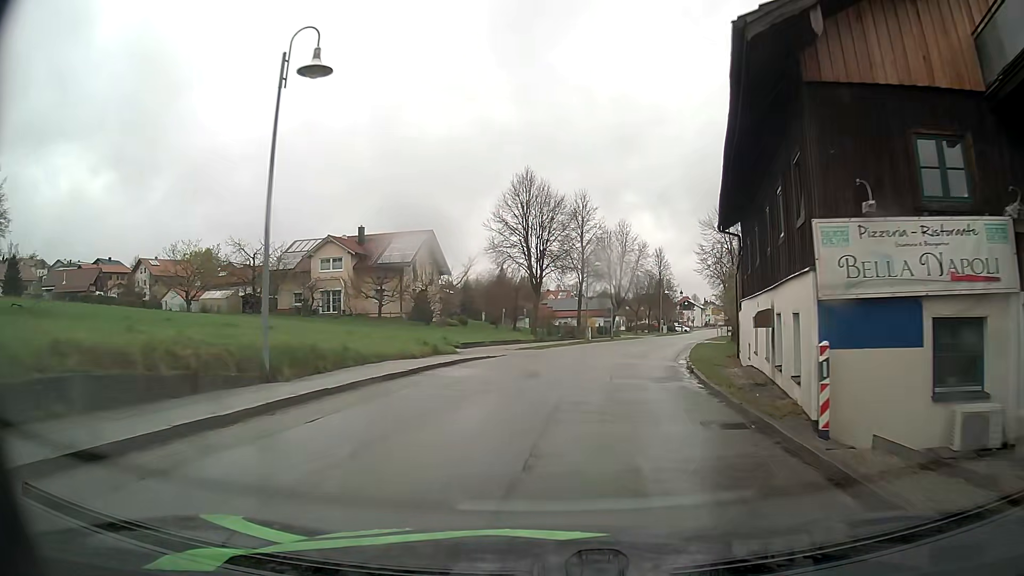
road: secondary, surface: asphalt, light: Day
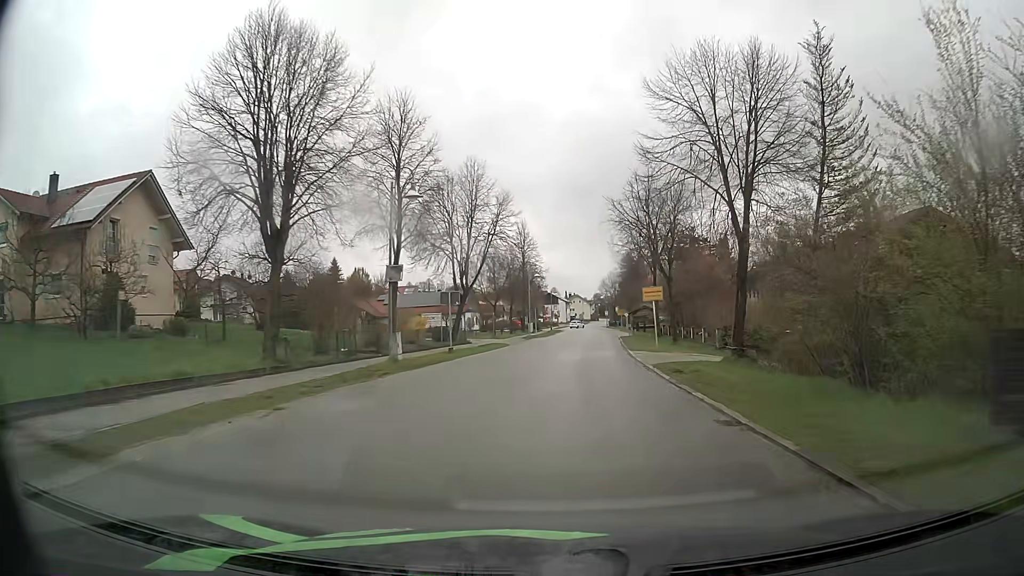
(+2.9, +28.4) m; +12°
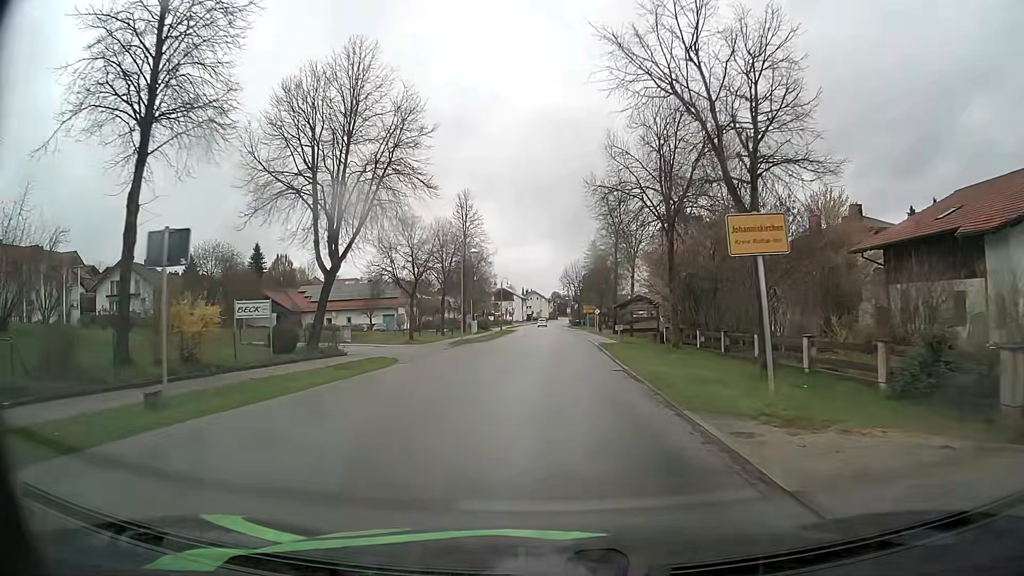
(+0.9, +20.9) m; +3°
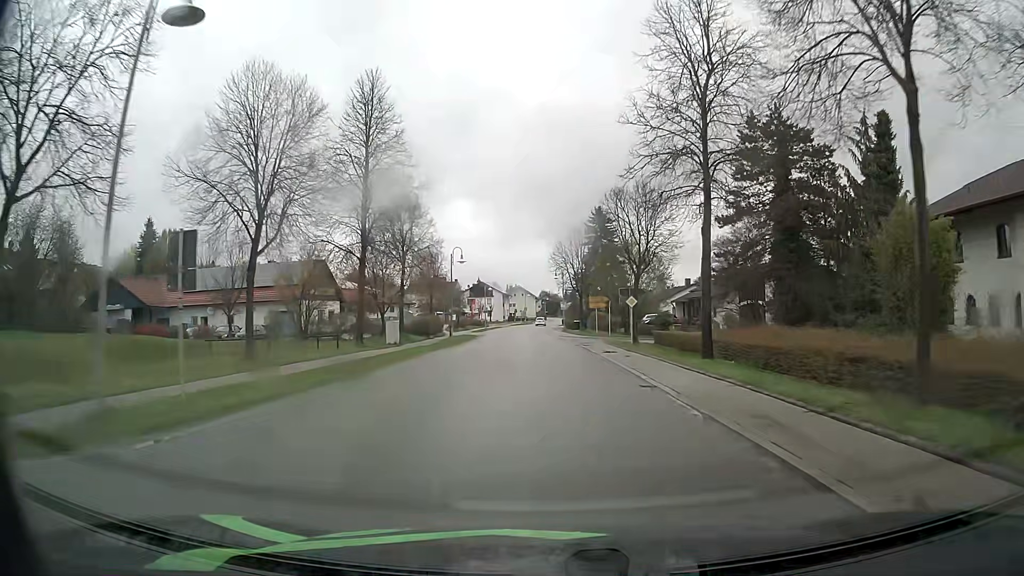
(+0.5, +36.5) m; +1°
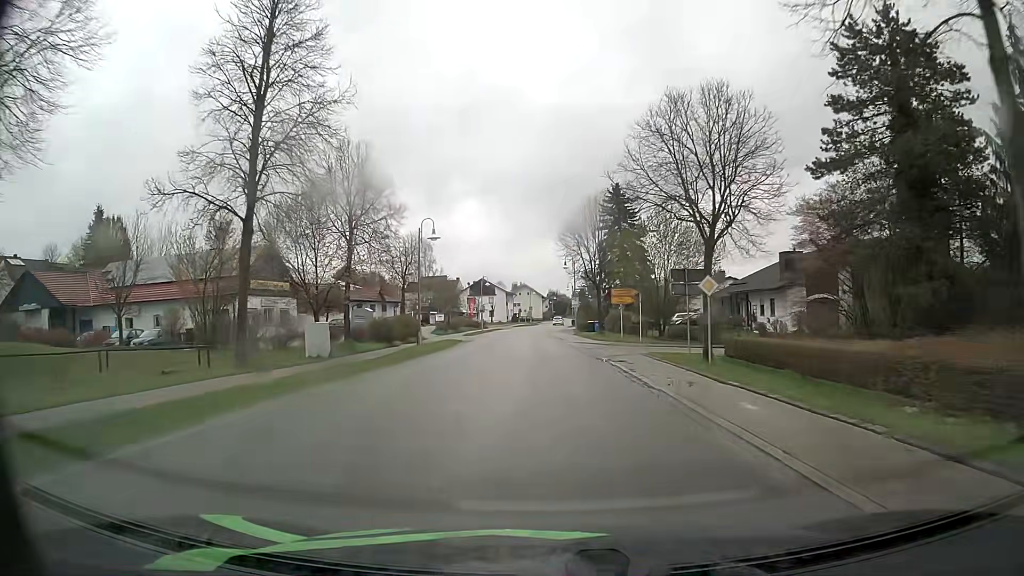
(0.0, +15.1) m; -1°
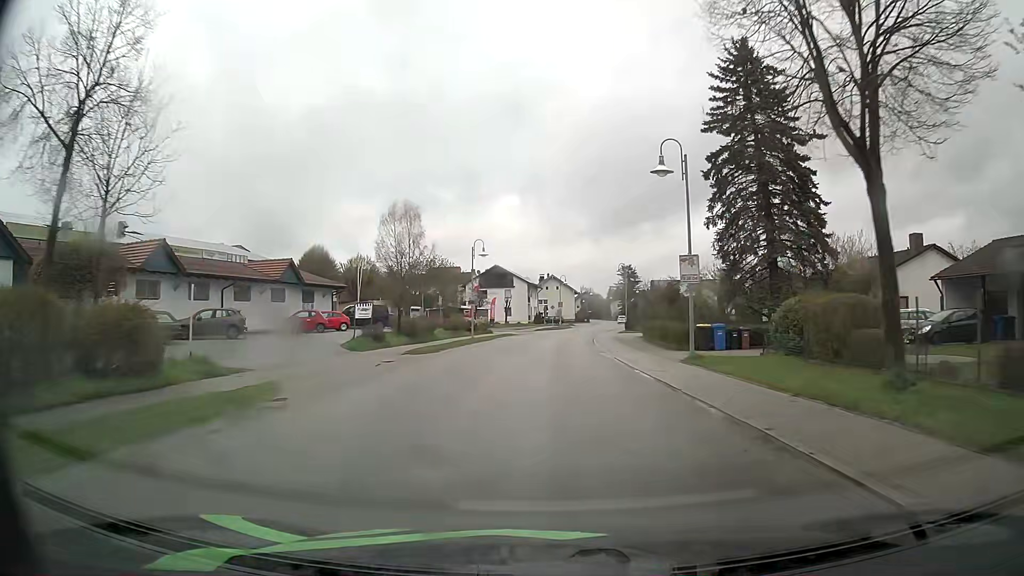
(-1.0, +38.8) m; -3°
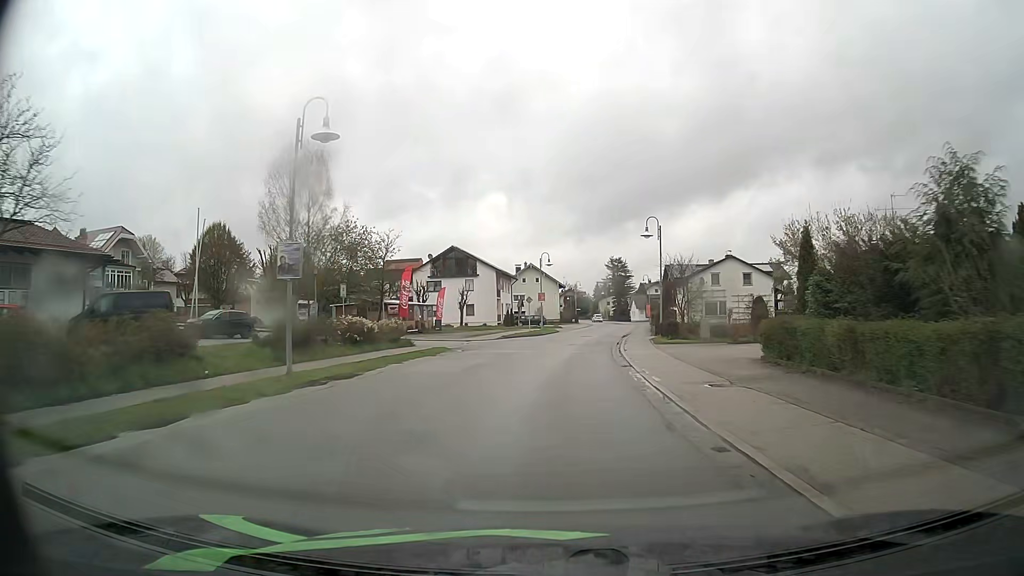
(+0.4, +31.4) m; +1°
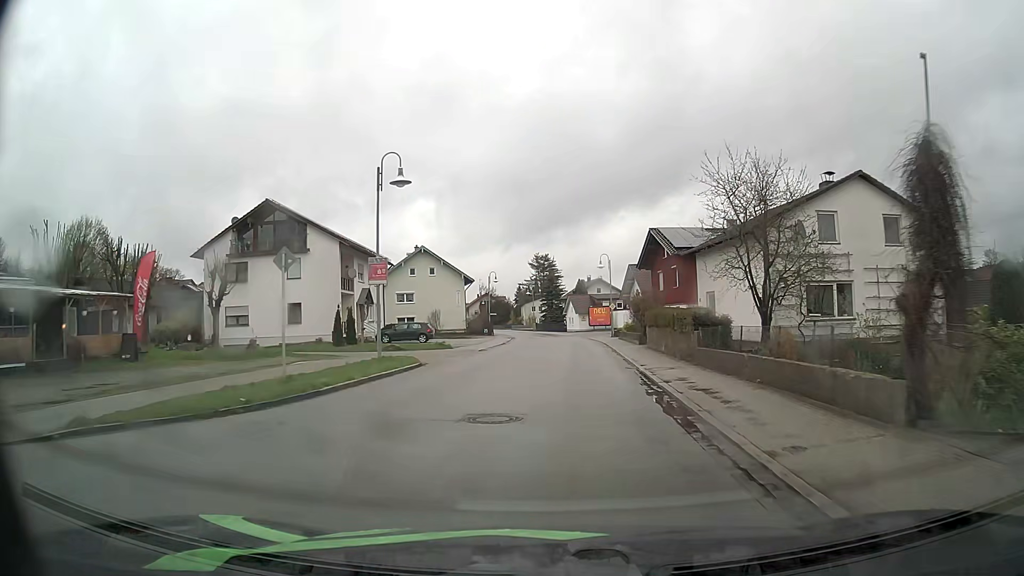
(+2.4, +38.9) m; +7°
(0, +10) (0, +20) (+1, +30) (+1, +40) (+1, +50) (+1, +60) (+1, +70) (0, +80) (-2, +90) (-4, +100) m
